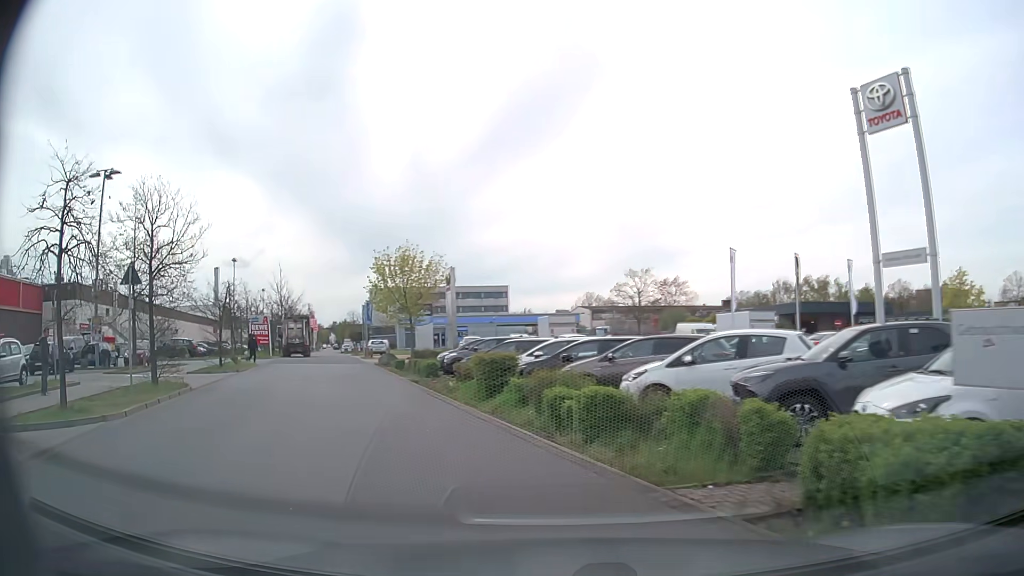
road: service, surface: asphalt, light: Day
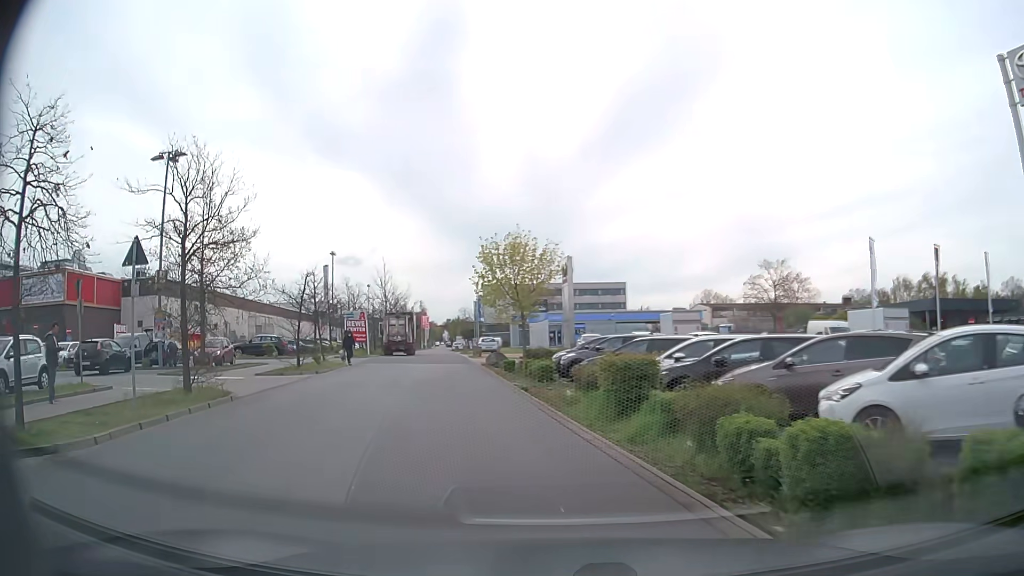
(-0.4, +4.2) m; -10°
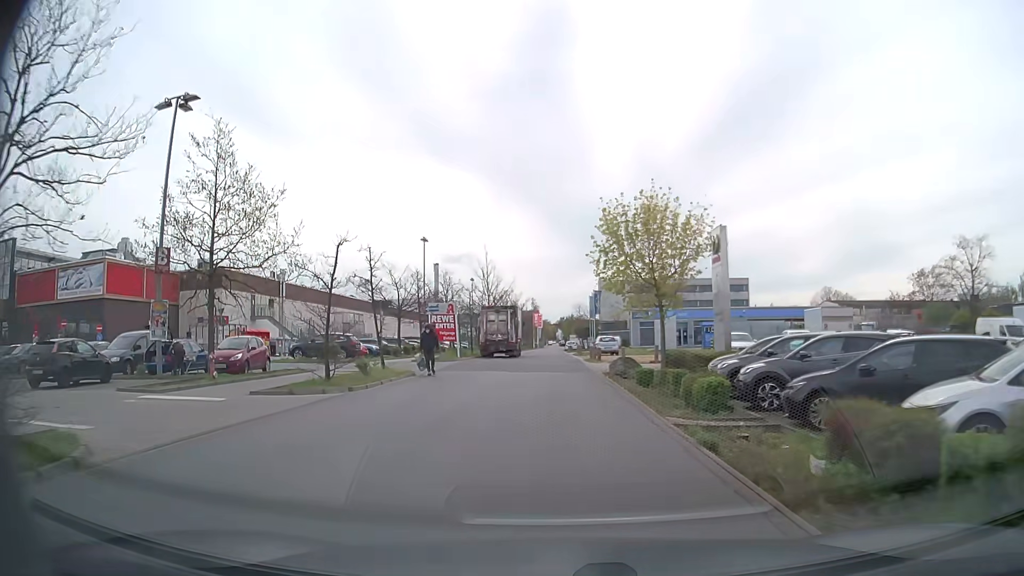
(-1.1, +9.5) m; -10°
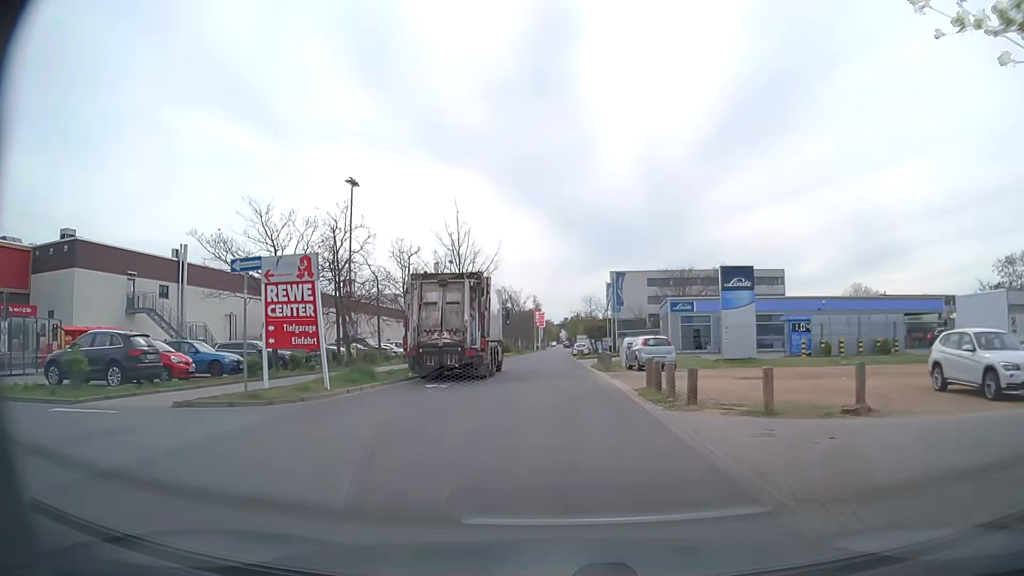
(-0.4, +23.2) m; -1°
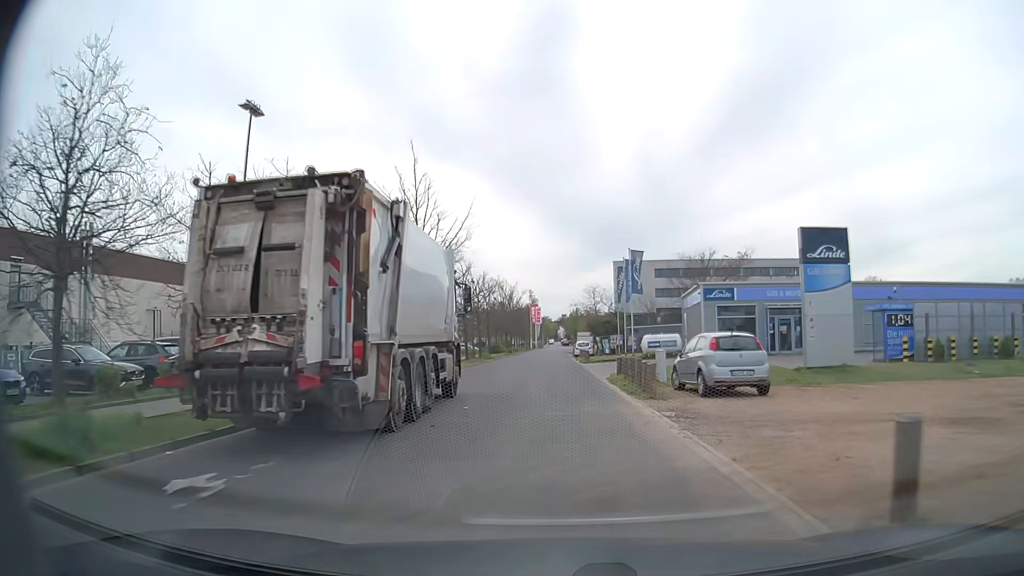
(+0.1, +13.1) m; 0°
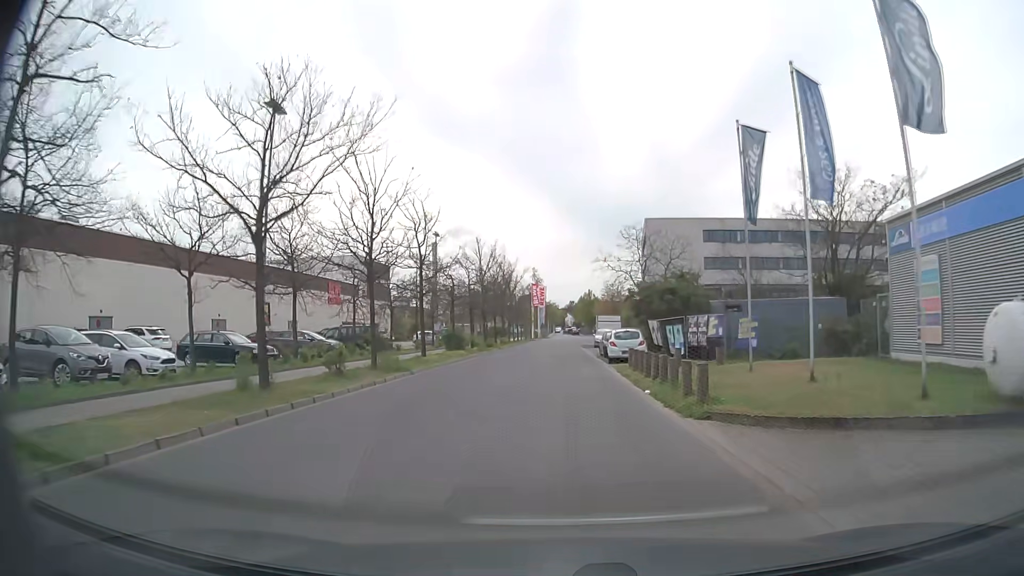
(-0.1, +33.9) m; 0°
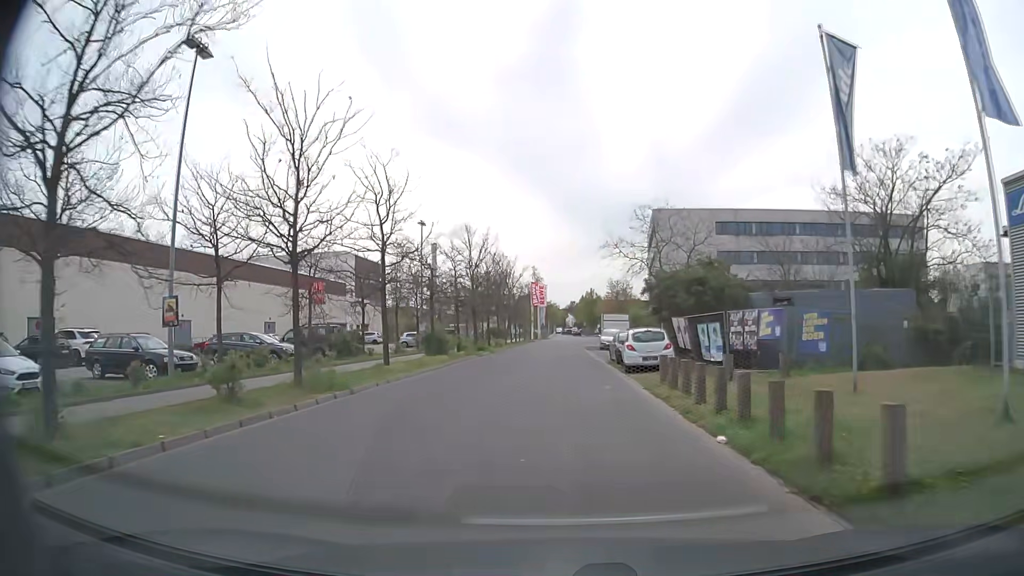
(0.0, +6.6) m; 0°
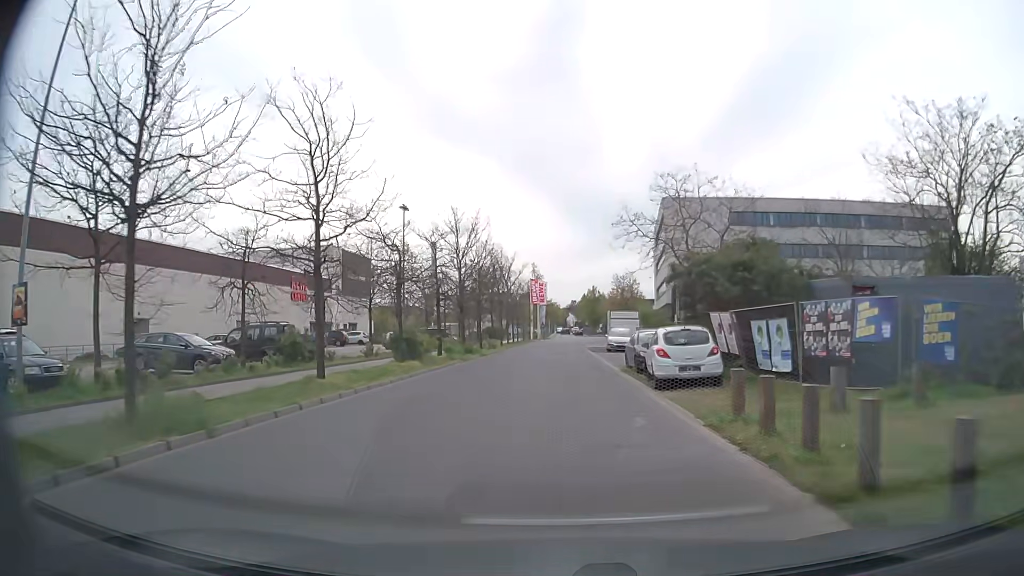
(0.0, +6.6) m; 0°
(0, +10) (0, +20) (0, +30) (0, +40) (+1, +50) (+1, +60) (+1, +70) (+1, +80) (+2, +90) (+2, +100) m
